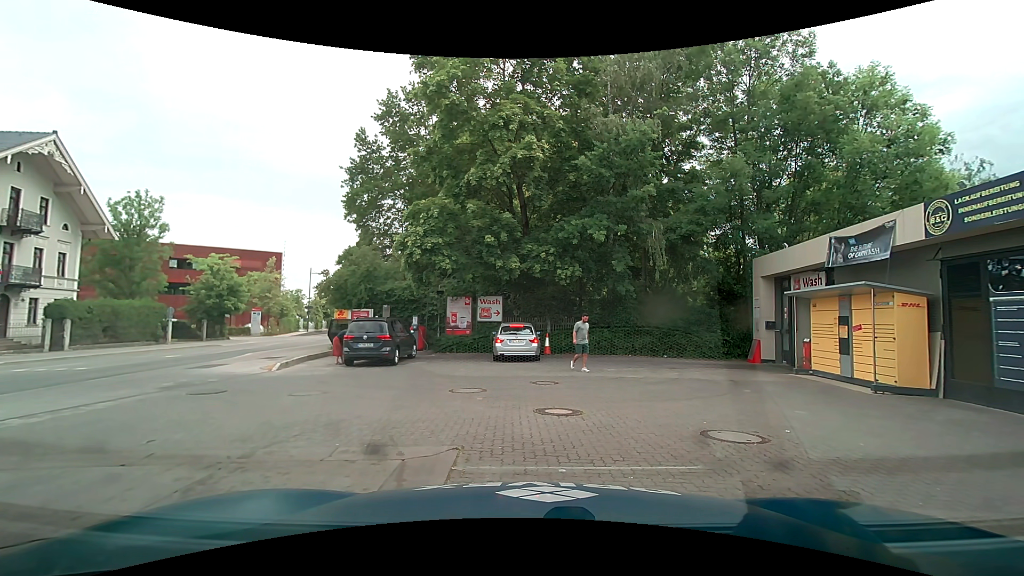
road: secondary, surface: asphalt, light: Day
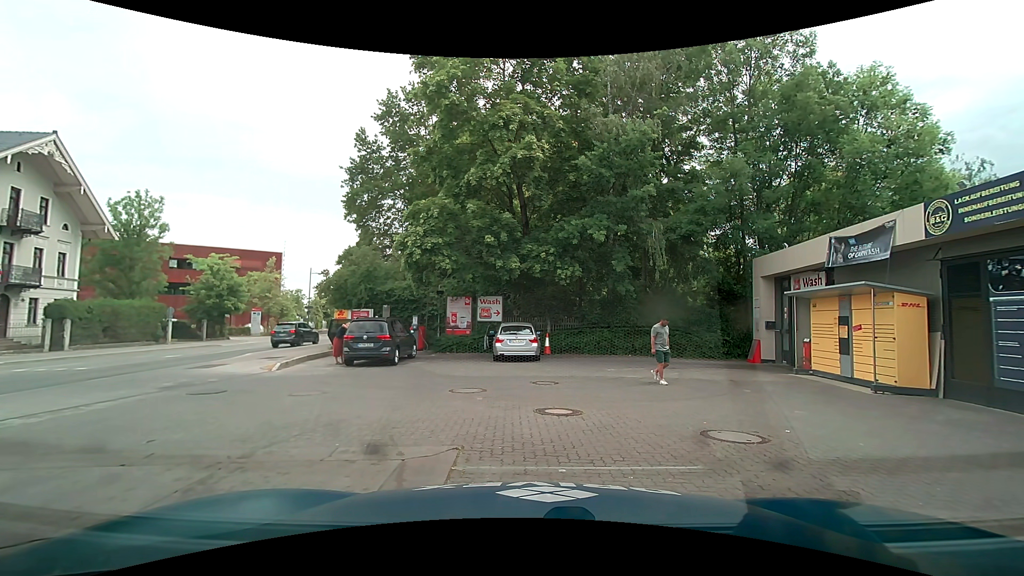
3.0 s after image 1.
(0.0, 0.0) m; 0°
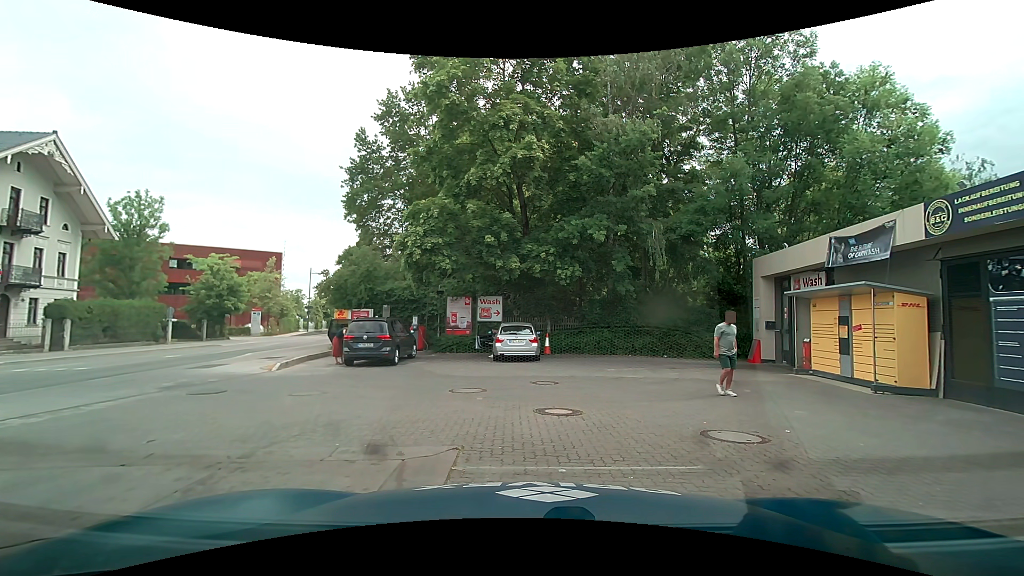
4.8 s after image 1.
(0.0, 0.0) m; 0°
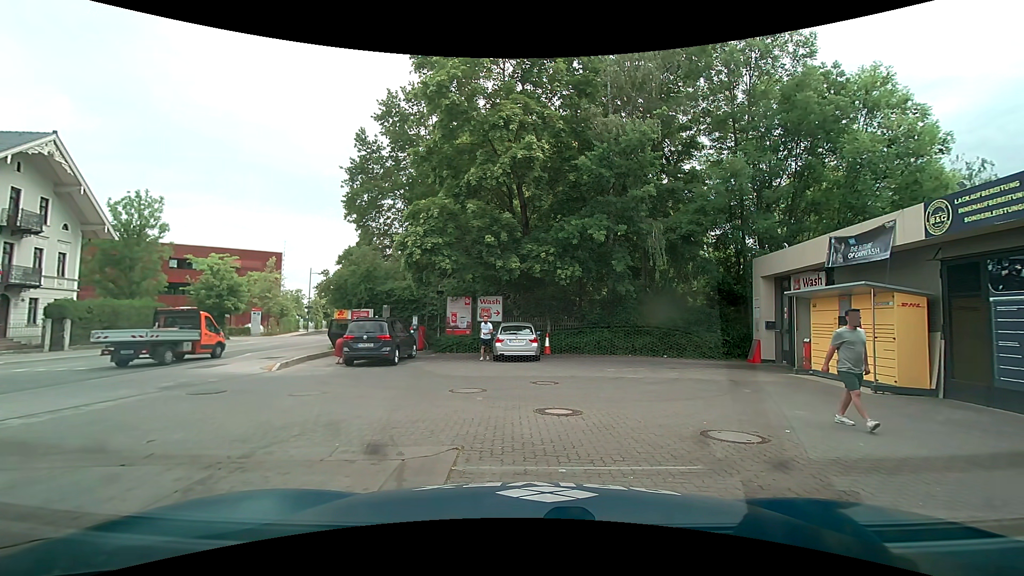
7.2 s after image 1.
(0.0, 0.0) m; 0°
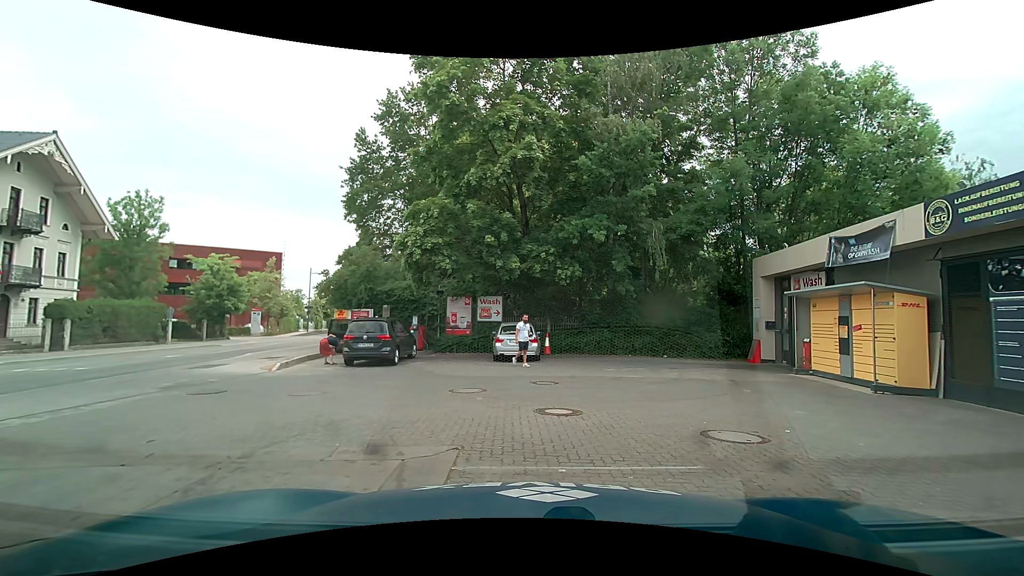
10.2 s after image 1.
(0.0, 0.0) m; 0°
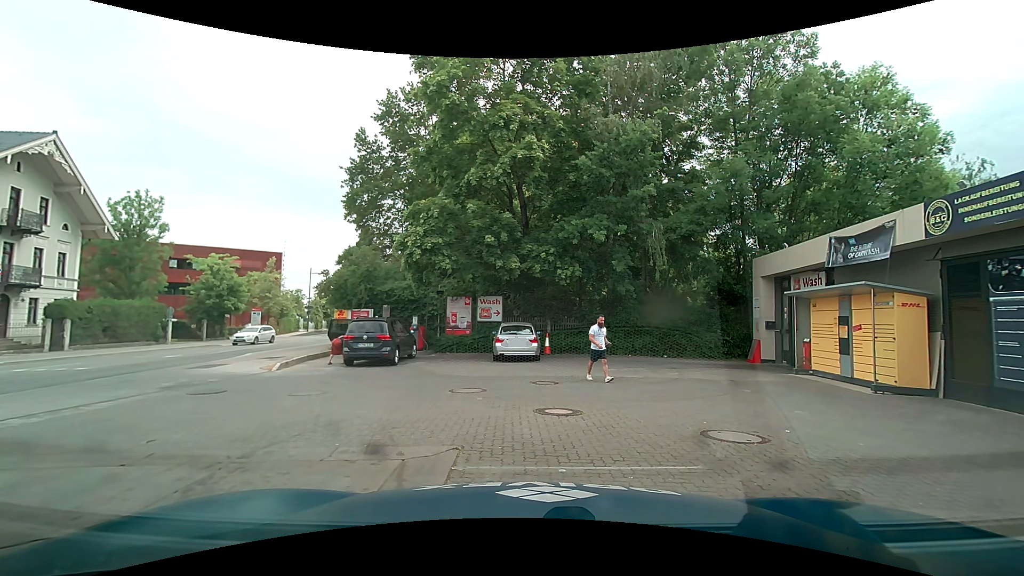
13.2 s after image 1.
(0.0, 0.0) m; 0°
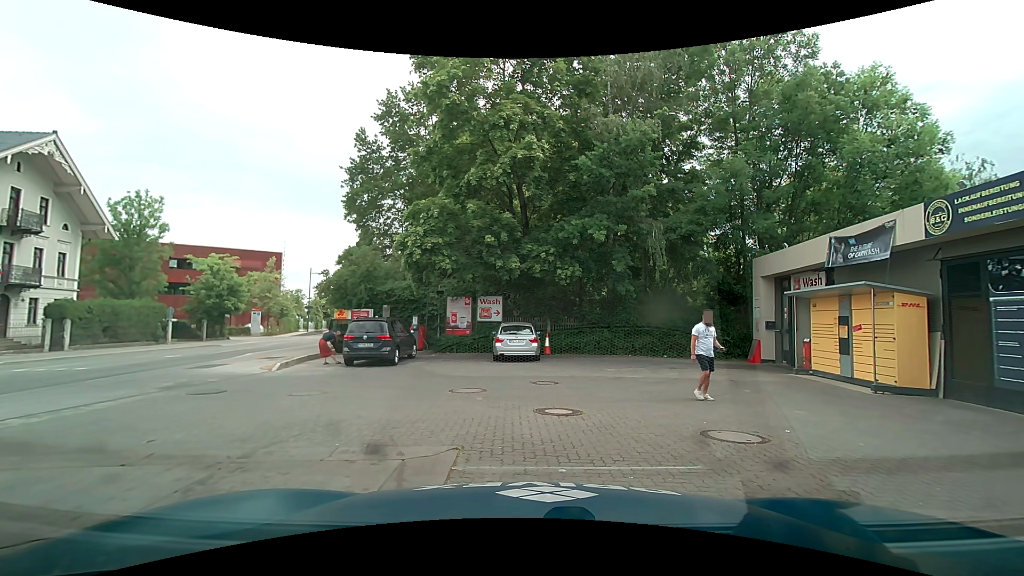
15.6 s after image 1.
(0.0, 0.0) m; 0°
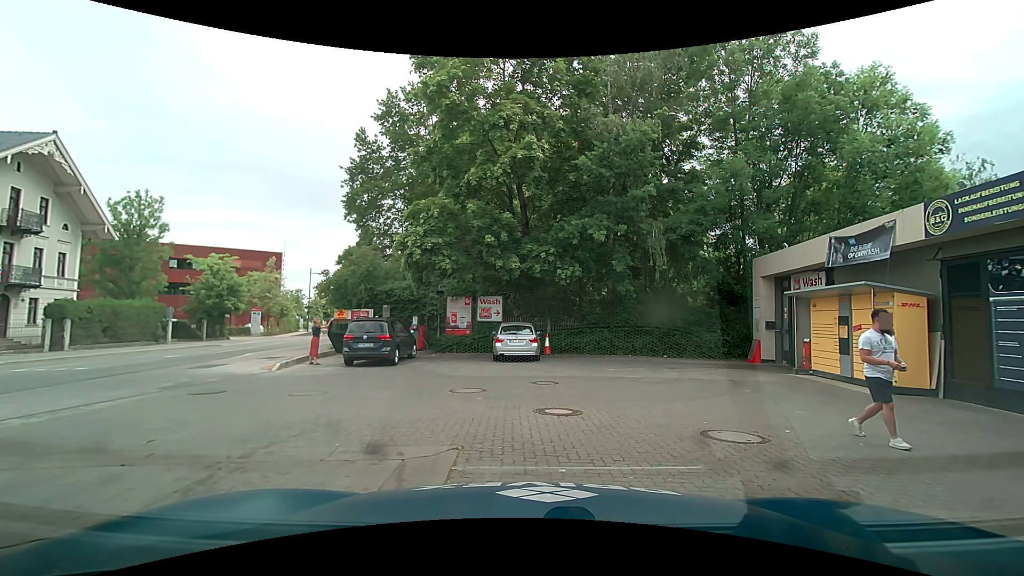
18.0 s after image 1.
(0.0, 0.0) m; 0°
